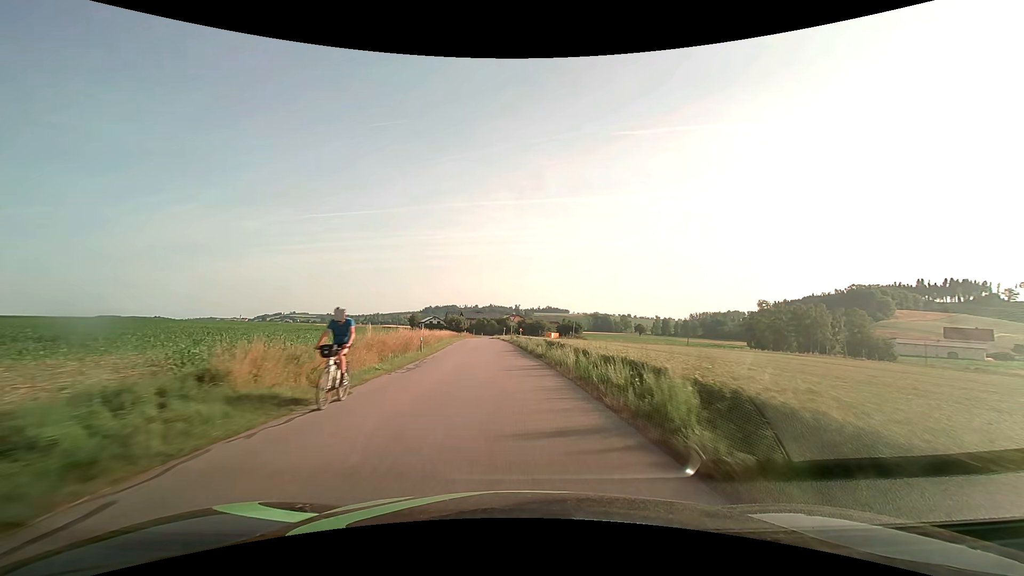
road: tertiary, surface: asphalt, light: Day
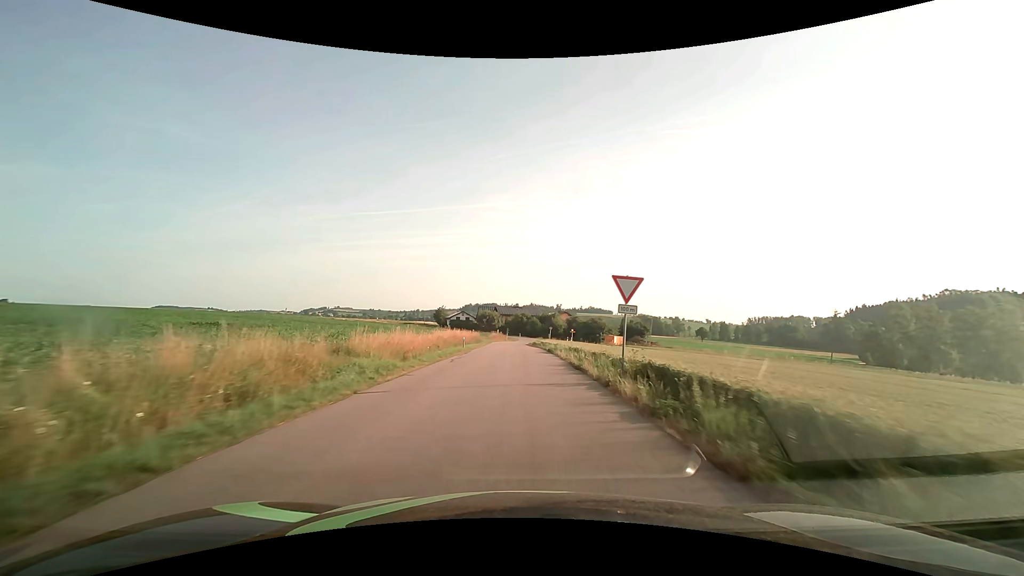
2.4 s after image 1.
(-2.3, +42.7) m; -5°
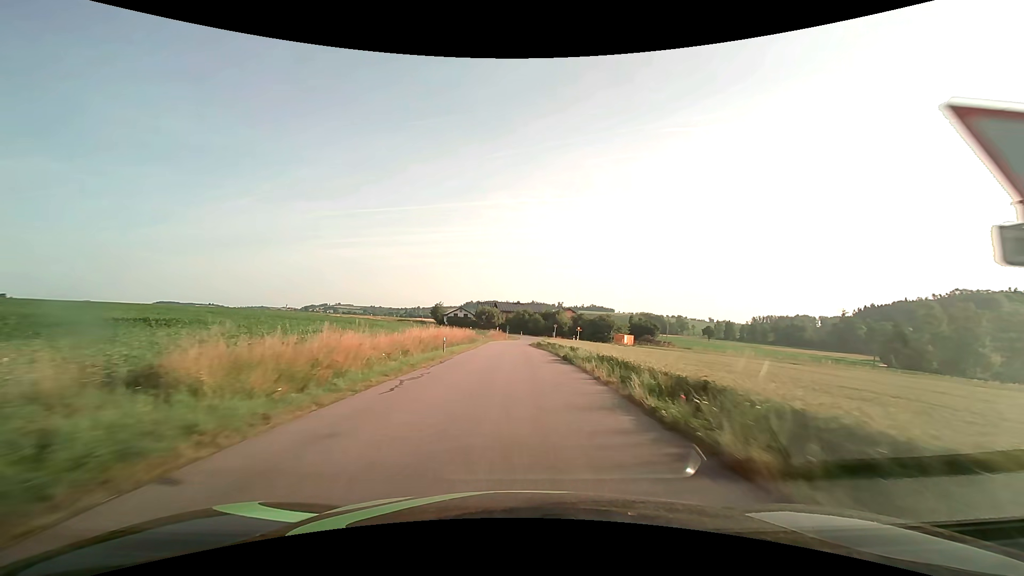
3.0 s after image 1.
(0.0, +10.3) m; 0°
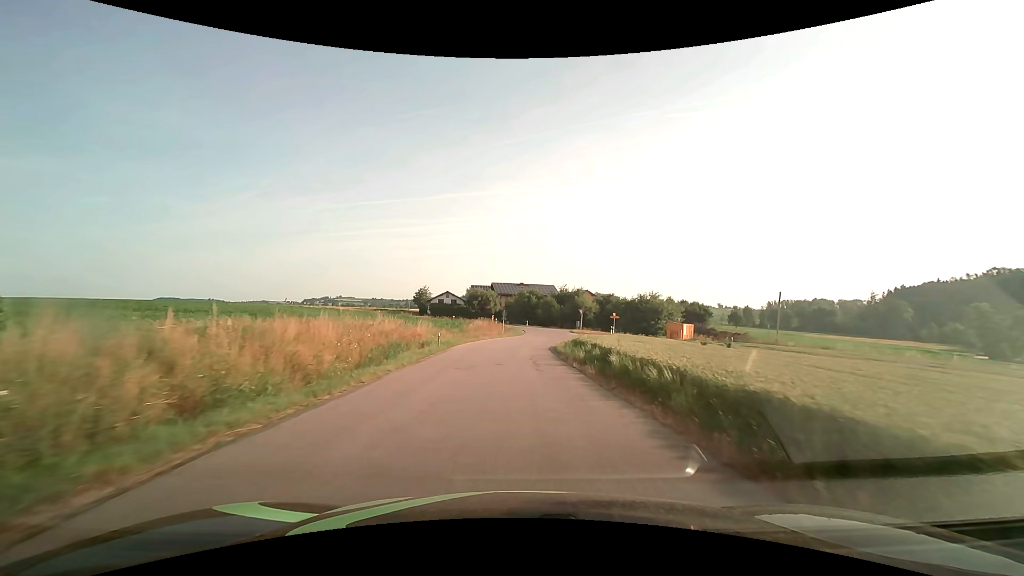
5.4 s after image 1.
(0.0, +37.8) m; 0°
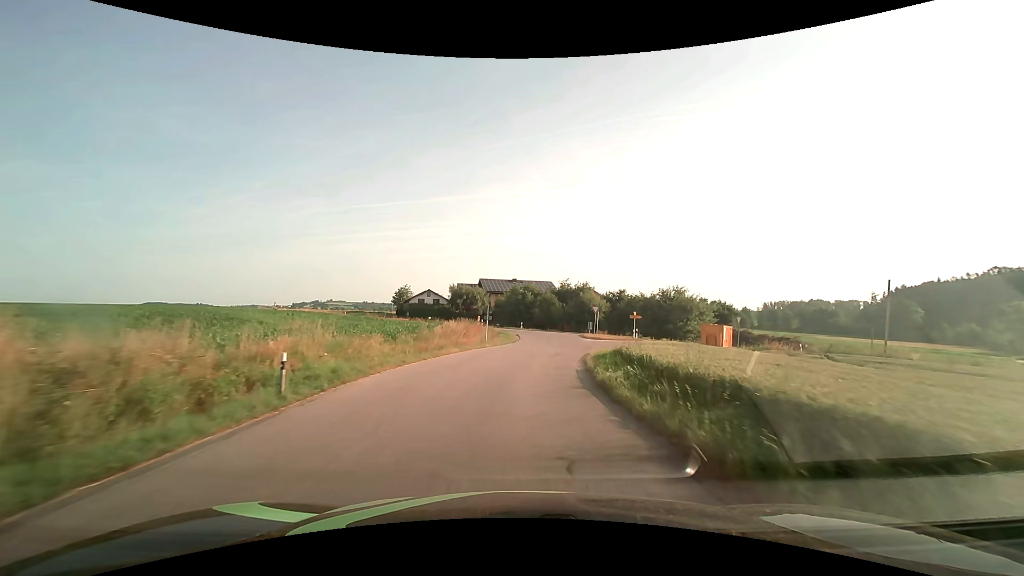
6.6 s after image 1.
(0.0, +16.8) m; +1°
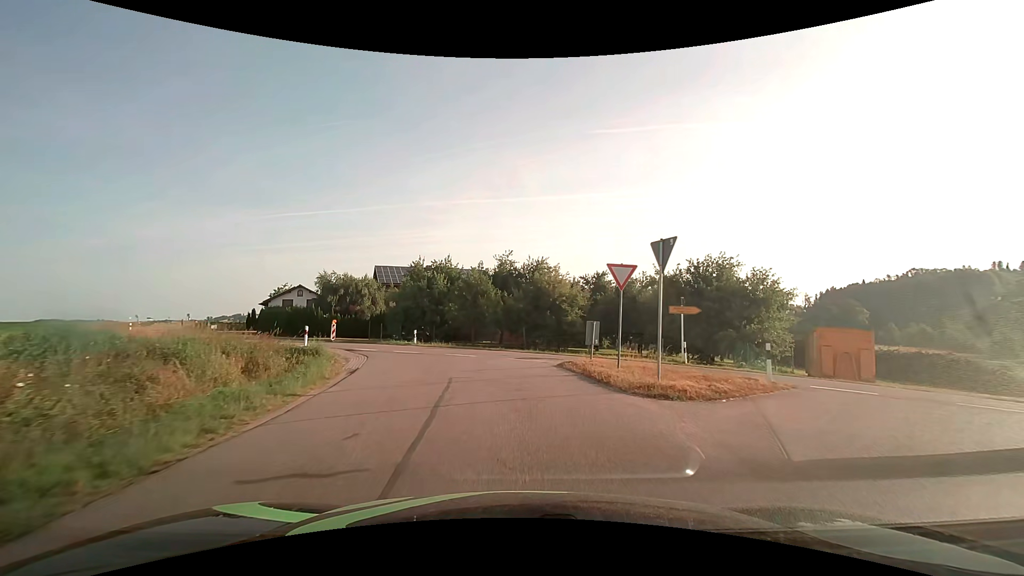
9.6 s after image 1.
(+2.8, +34.4) m; +7°
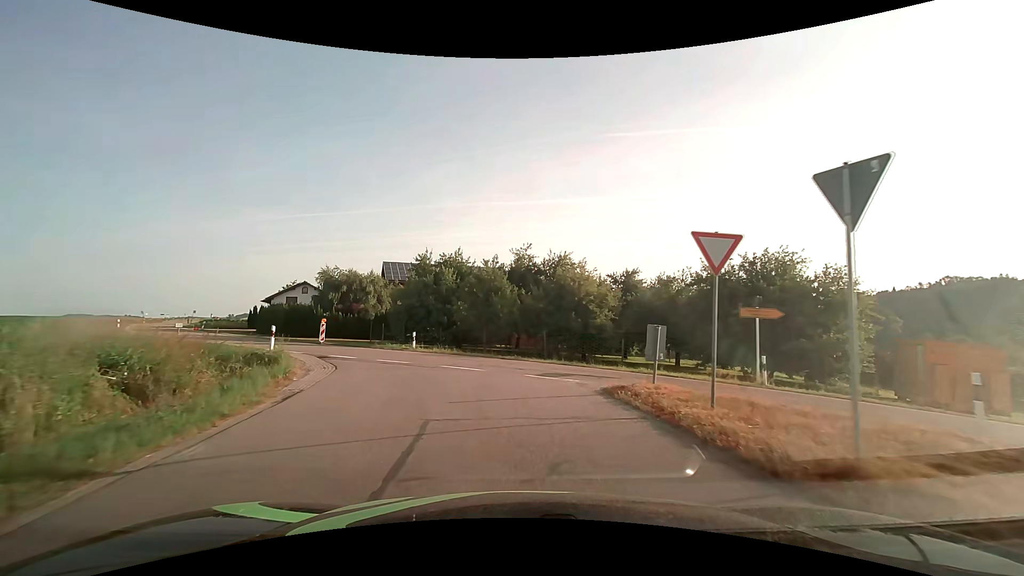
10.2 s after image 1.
(0.0, +5.2) m; -1°
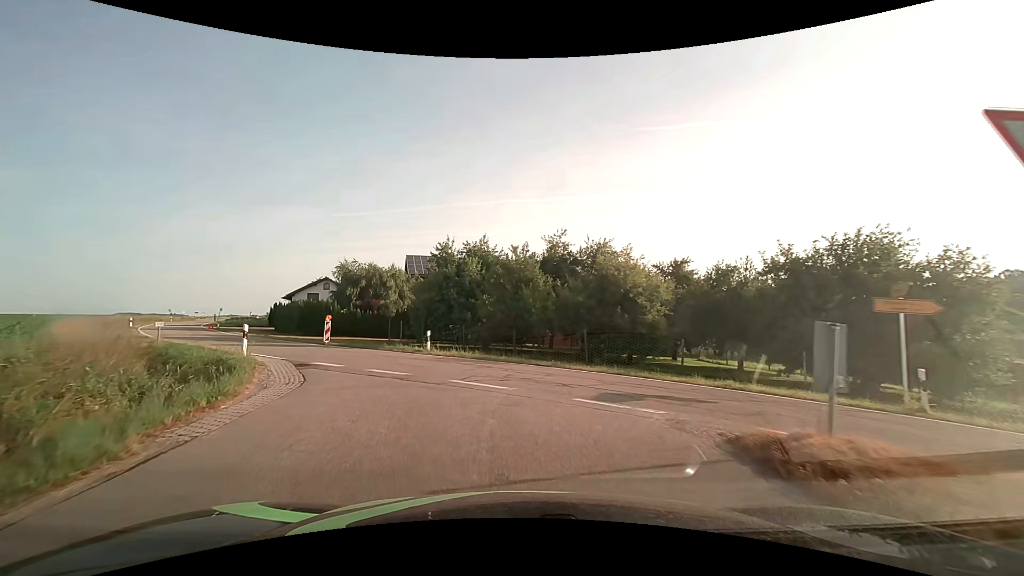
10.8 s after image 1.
(-0.1, +4.5) m; -3°
(-1, +10) (-6, +19) (-12, +26) (-19, +34) (-26, +41) (-32, +49) (-38, +57) (-43, +65) (-49, +74) (-54, +83) m
